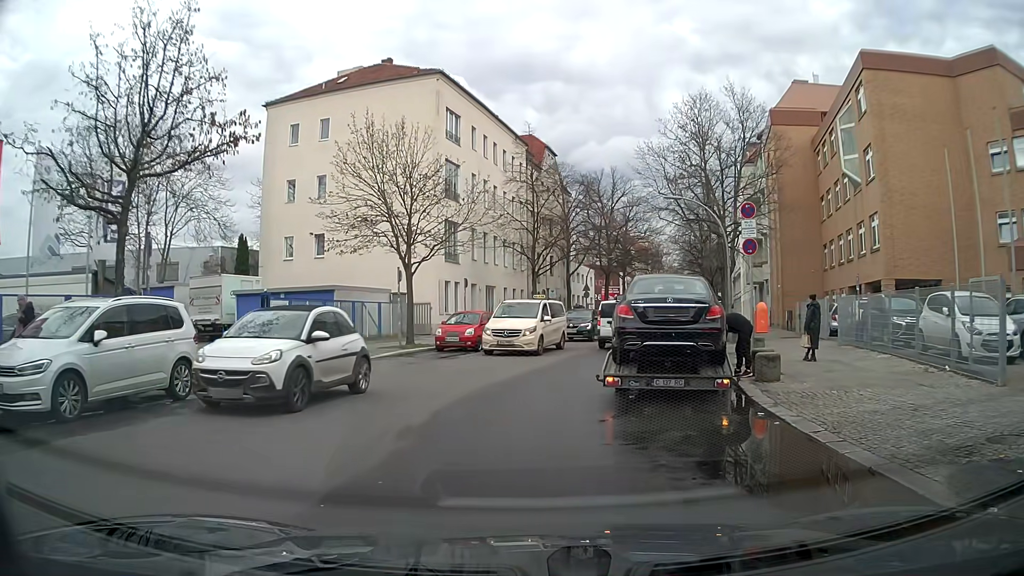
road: residential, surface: asphalt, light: Day
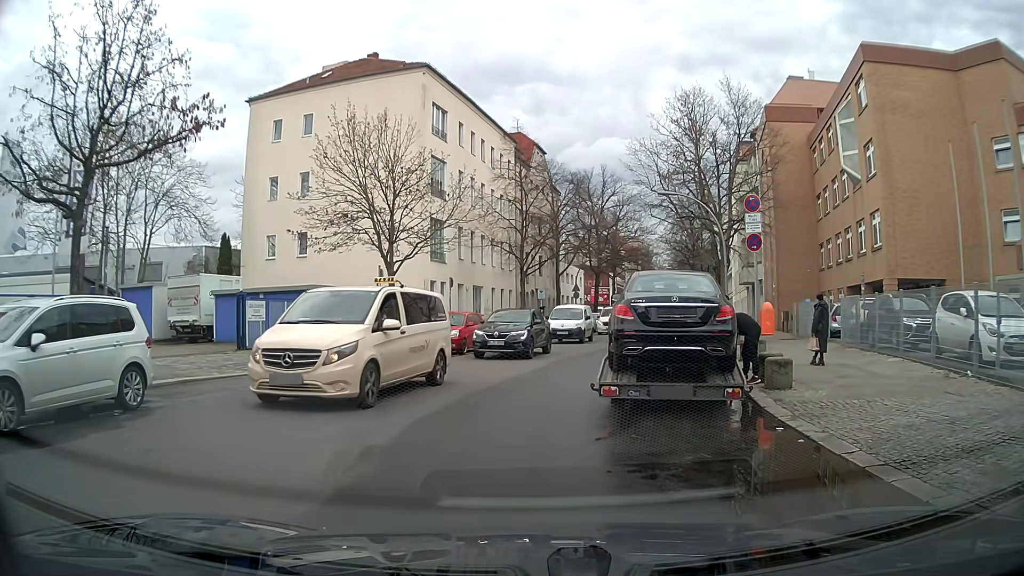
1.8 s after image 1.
(0.0, +1.1) m; 0°
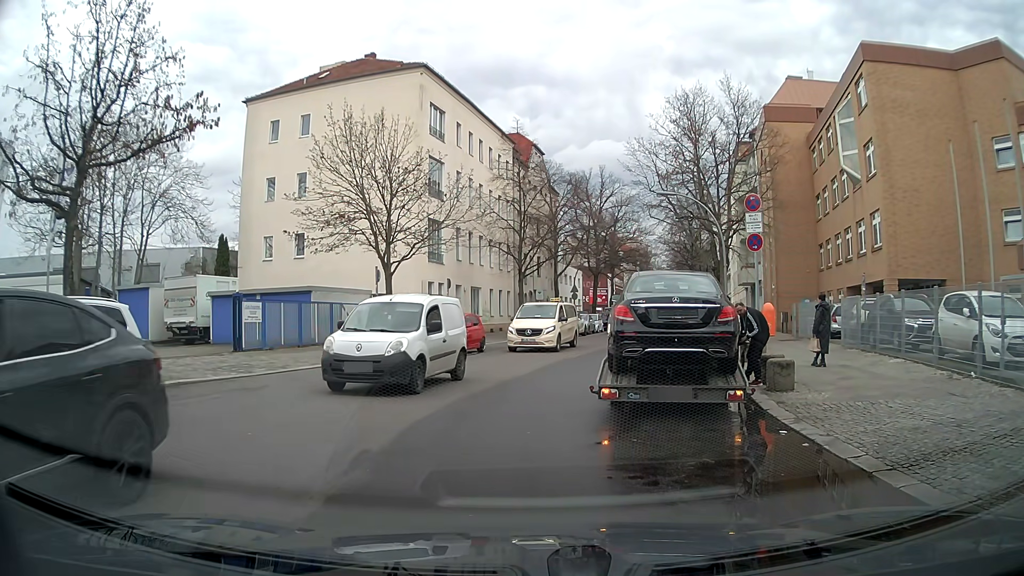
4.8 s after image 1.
(0.0, +0.2) m; 0°
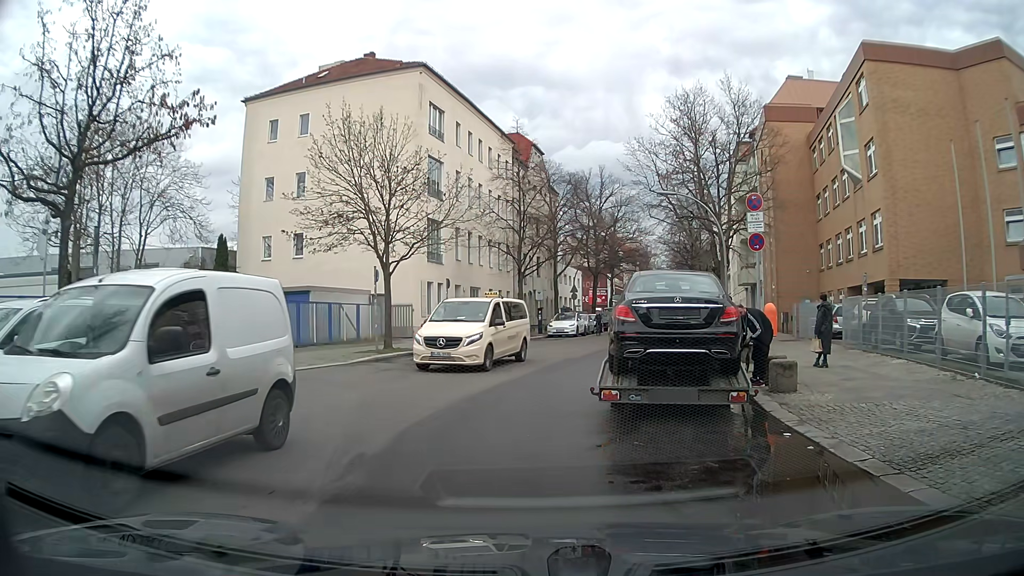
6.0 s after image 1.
(0.0, +0.1) m; 0°
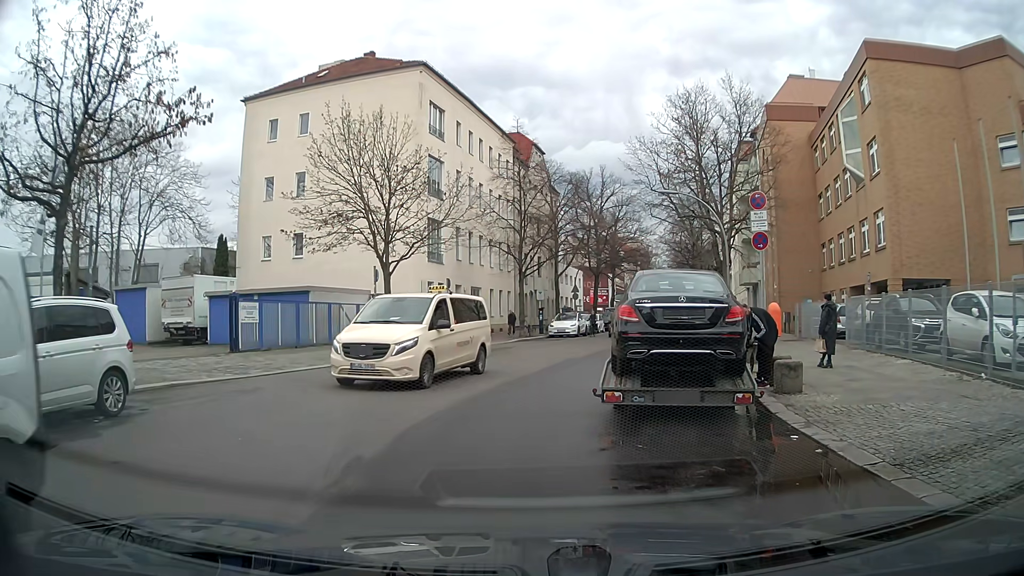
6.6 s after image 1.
(0.0, +0.2) m; 0°
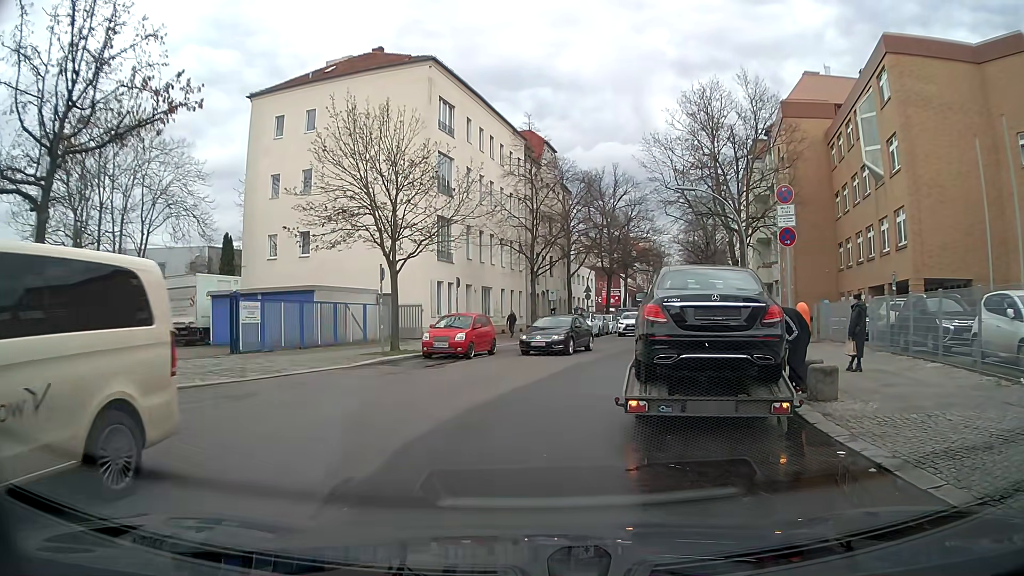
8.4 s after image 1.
(0.0, +0.9) m; 0°
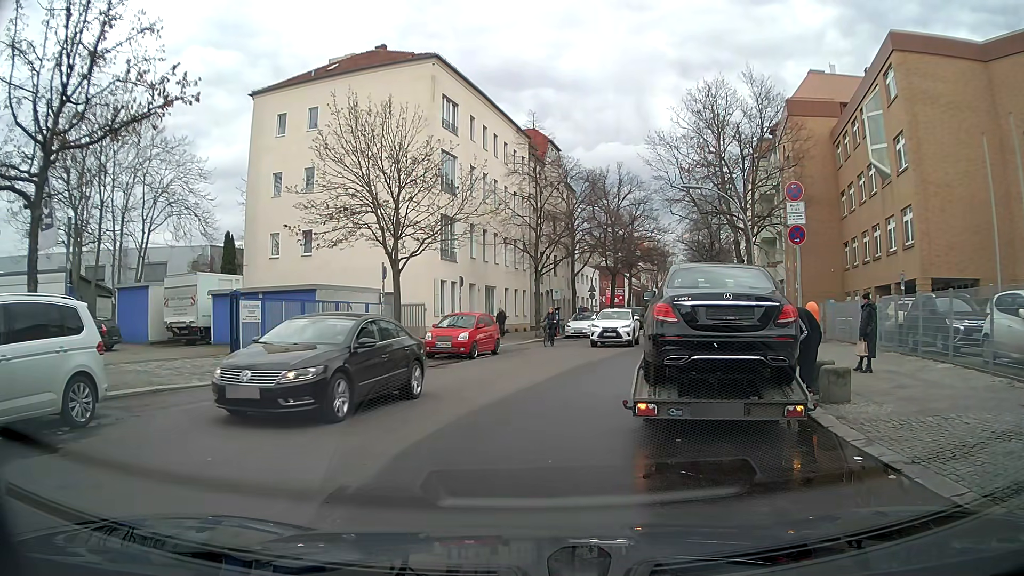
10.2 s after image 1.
(0.0, +0.3) m; 0°
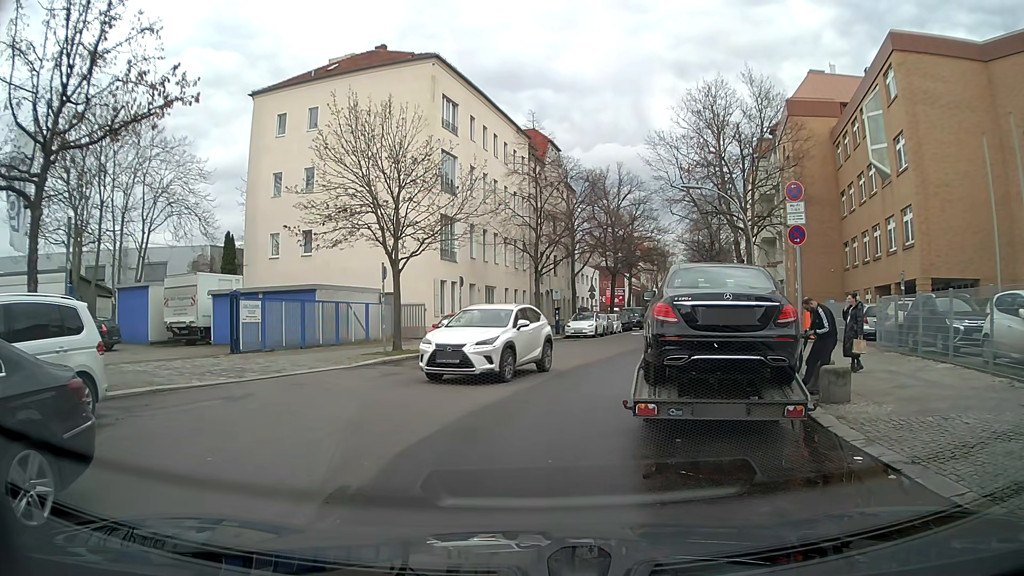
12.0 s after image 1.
(0.0, 0.0) m; 0°
